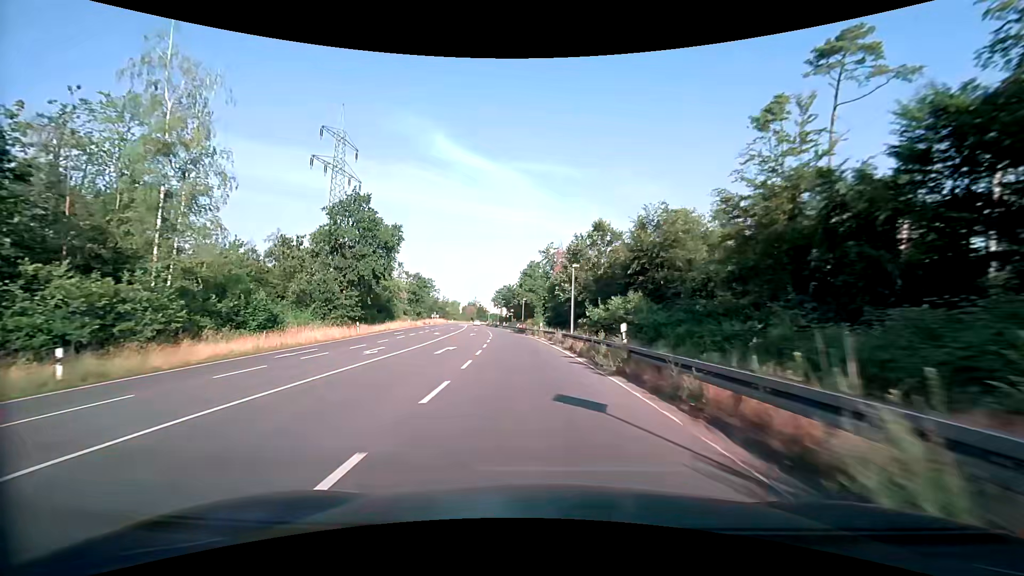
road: primary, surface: asphalt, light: Day
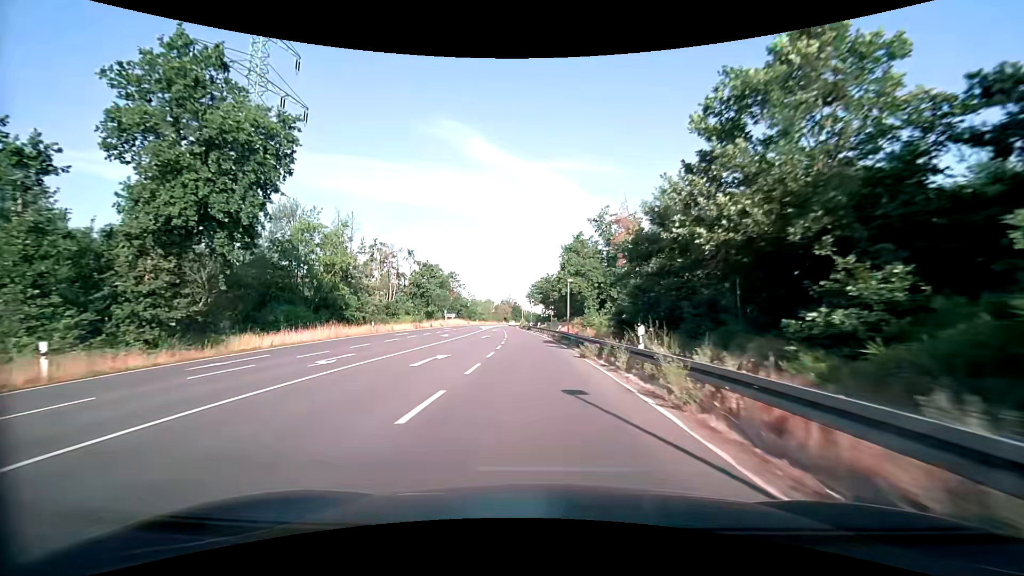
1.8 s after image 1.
(-1.6, +31.9) m; -5°
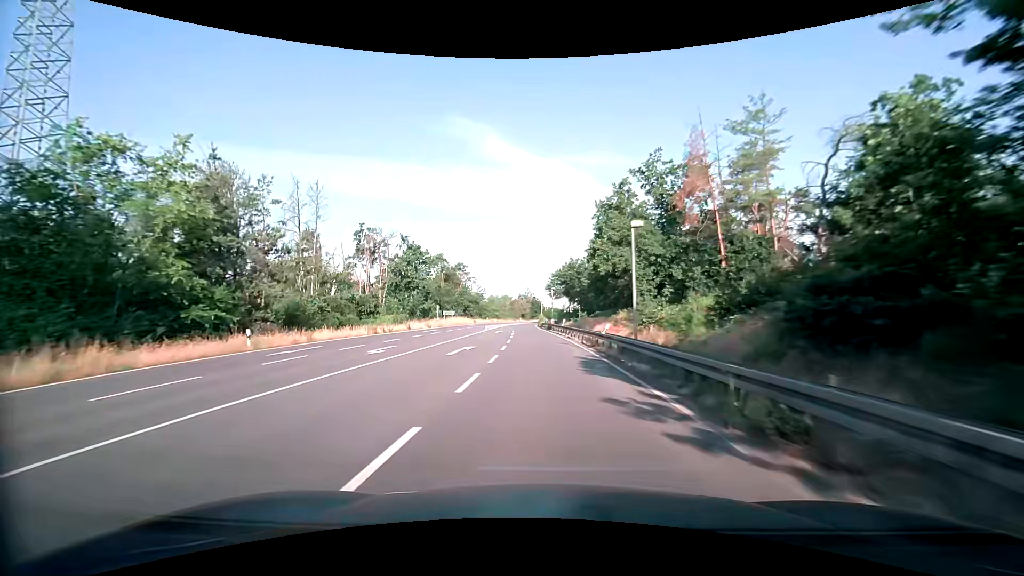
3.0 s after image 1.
(-0.4, +21.5) m; -2°
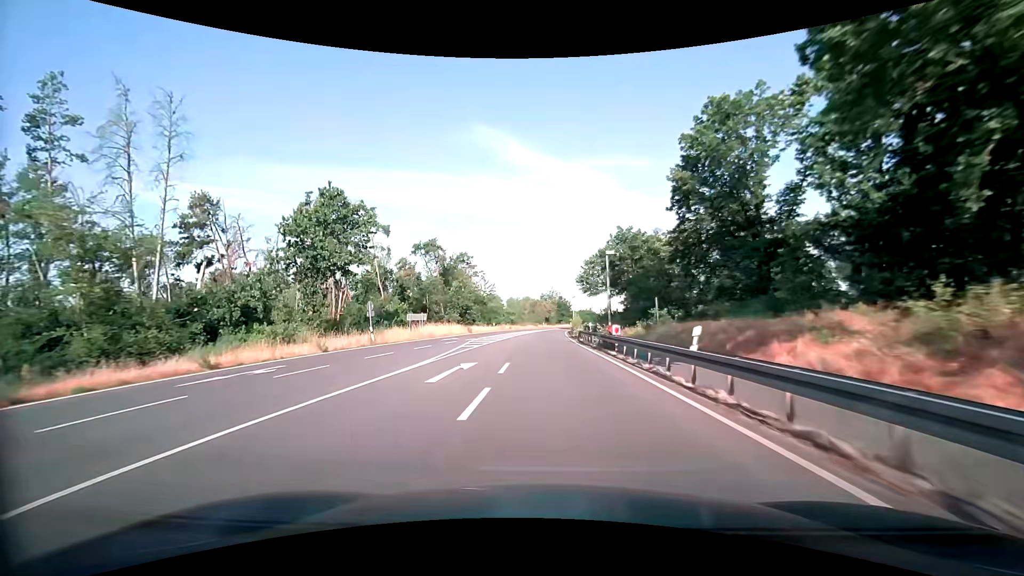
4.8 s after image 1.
(-1.0, +32.6) m; -3°
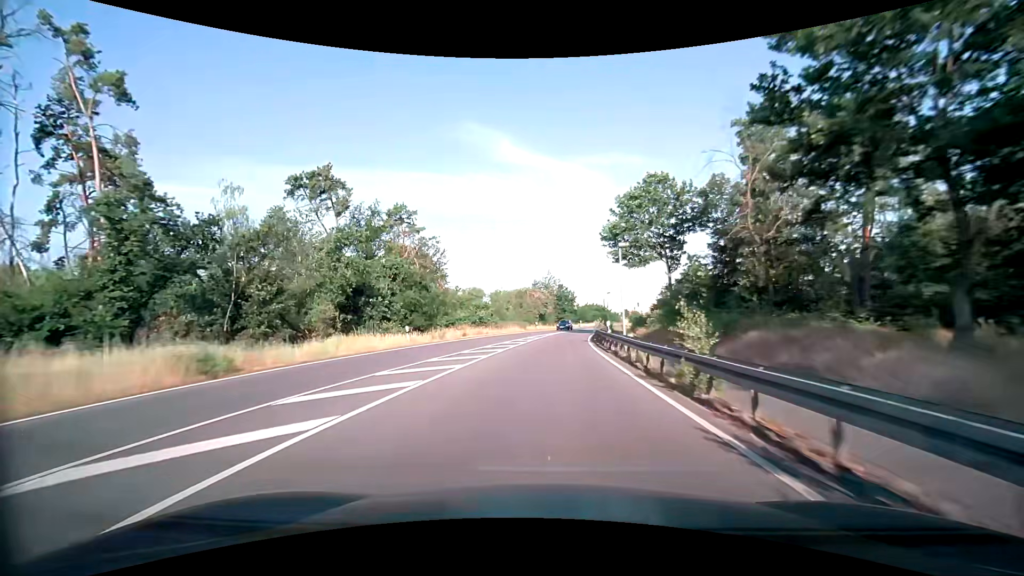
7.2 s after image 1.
(+0.1, +43.8) m; +1°
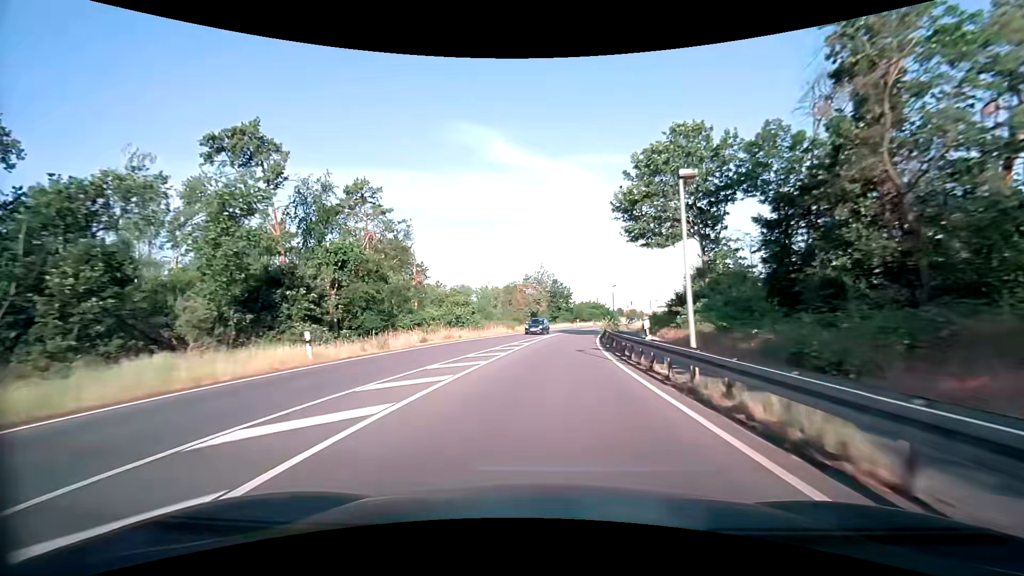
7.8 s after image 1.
(0.0, +11.0) m; +1°
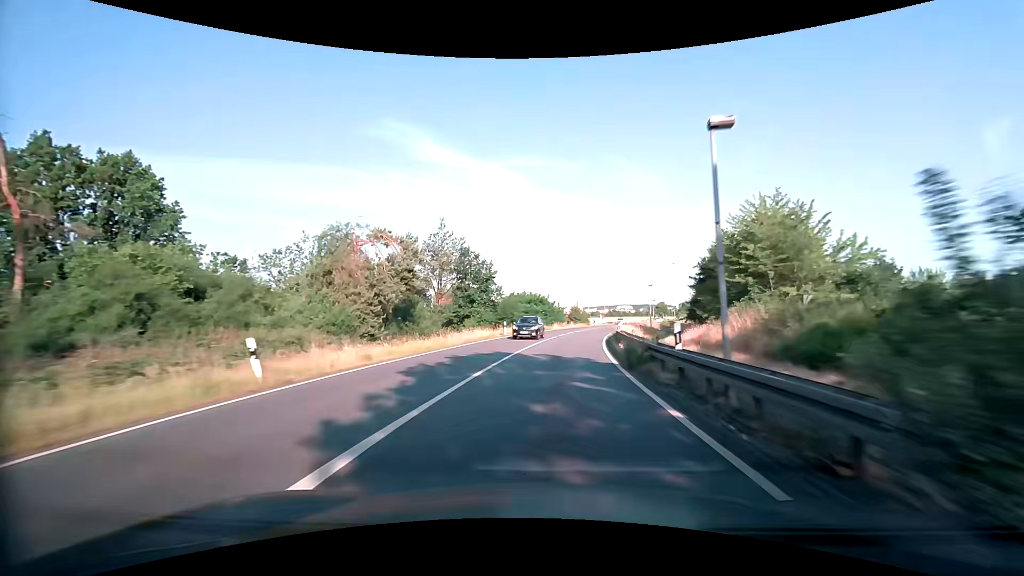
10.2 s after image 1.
(+2.7, +44.3) m; +8°
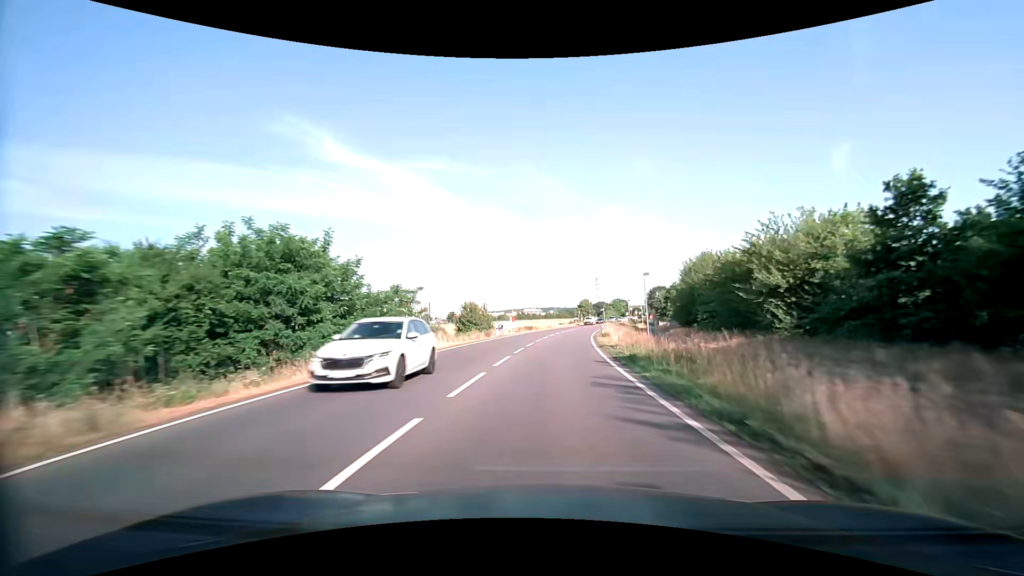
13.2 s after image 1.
(+5.6, +56.0) m; +11°
(0, +10) (+1, +20) (+1, +30) (+2, +40) (+3, +50) (+4, +60) (+6, +70) (+8, +80) (+9, +89) (+11, +99) m
